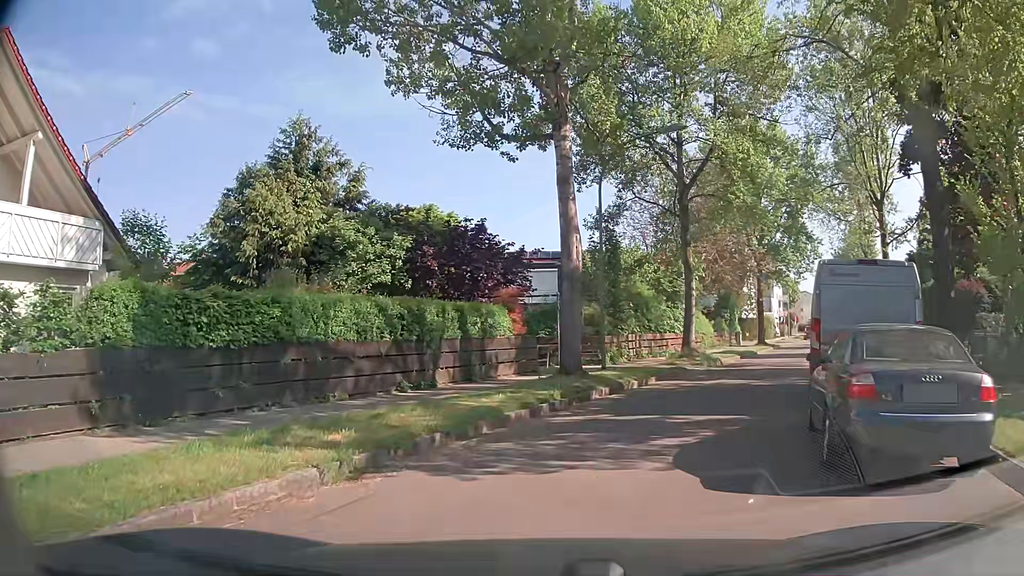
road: residential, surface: asphalt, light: Day
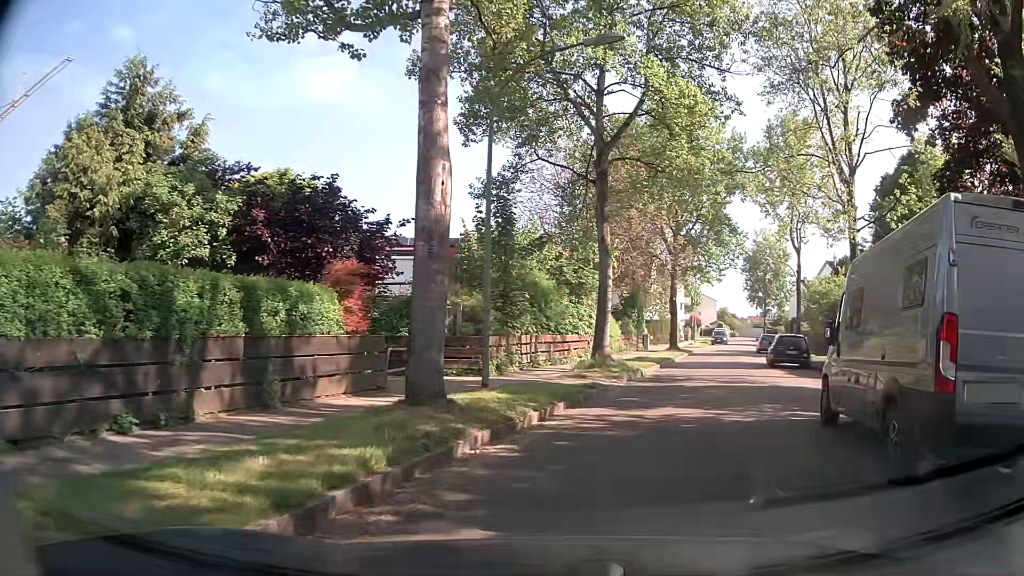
(+0.3, +6.5) m; +8°
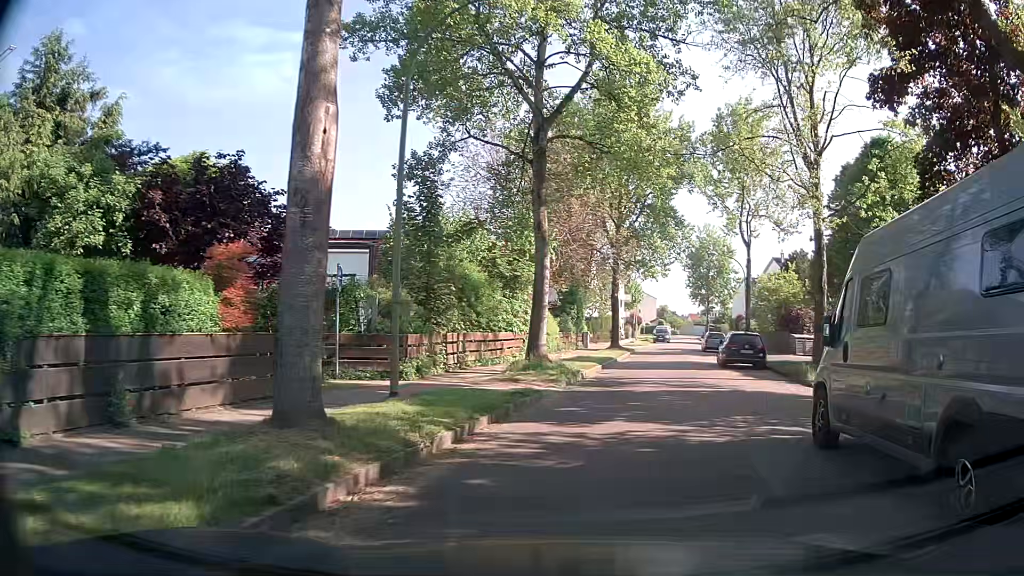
(+0.1, +2.3) m; +5°
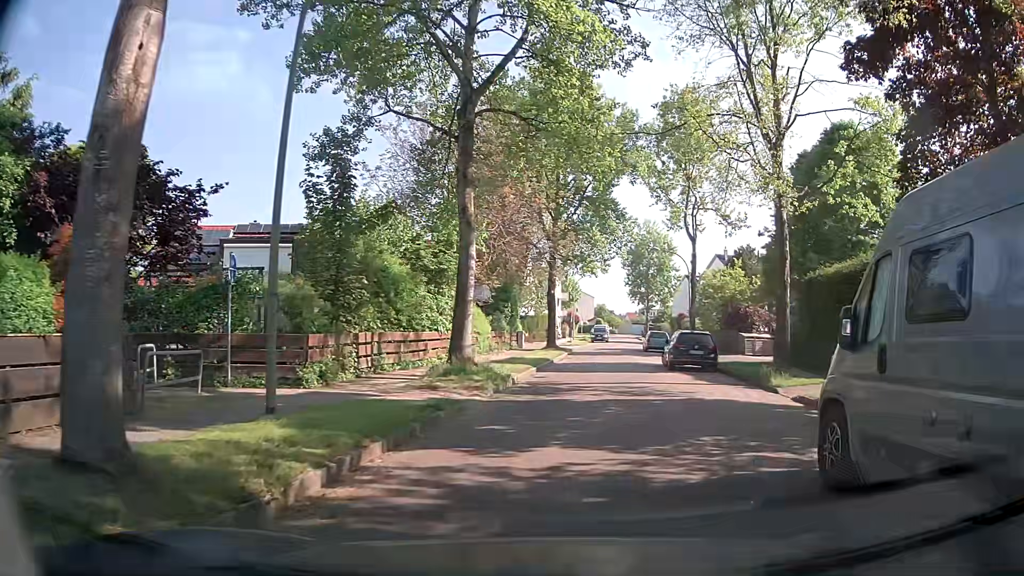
(+0.1, +2.4) m; +5°
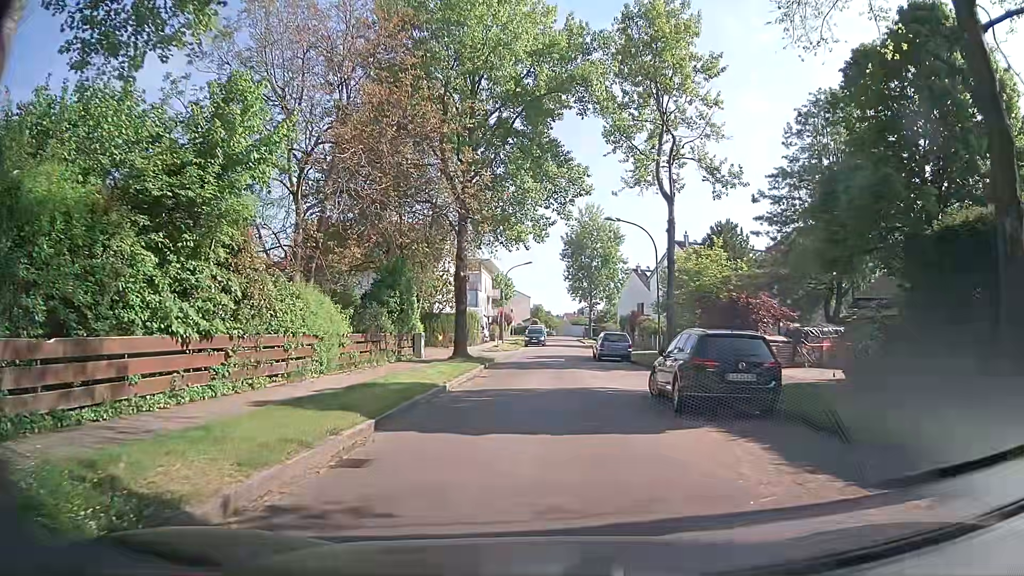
(+1.3, +13.2) m; +5°
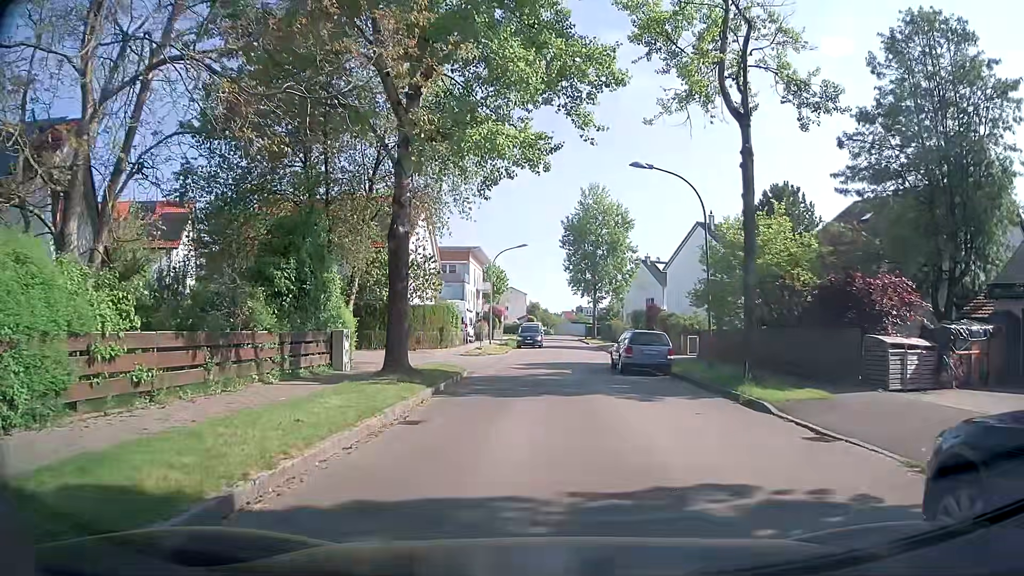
(+0.2, +11.1) m; +2°
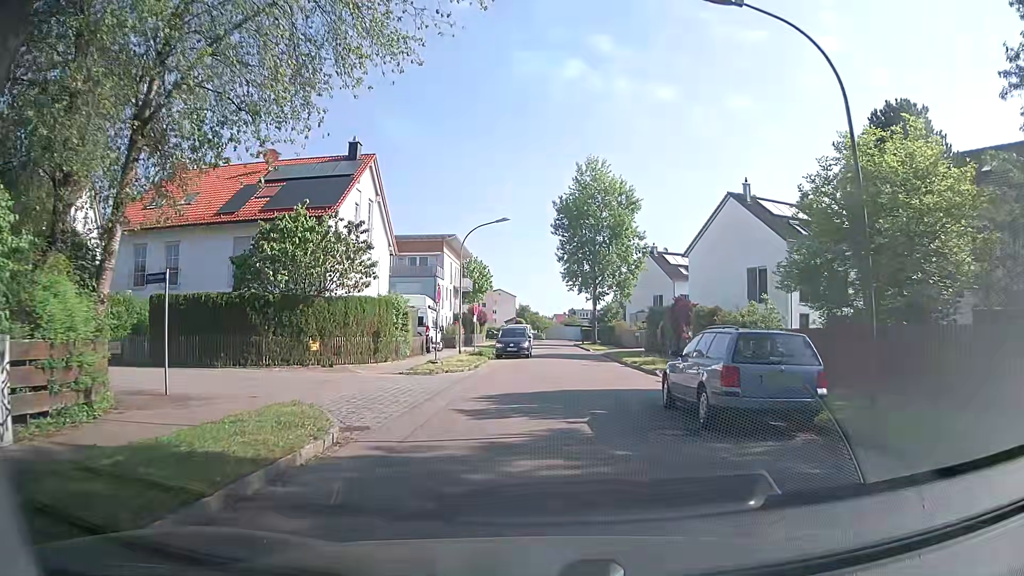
(+0.1, +13.0) m; +1°
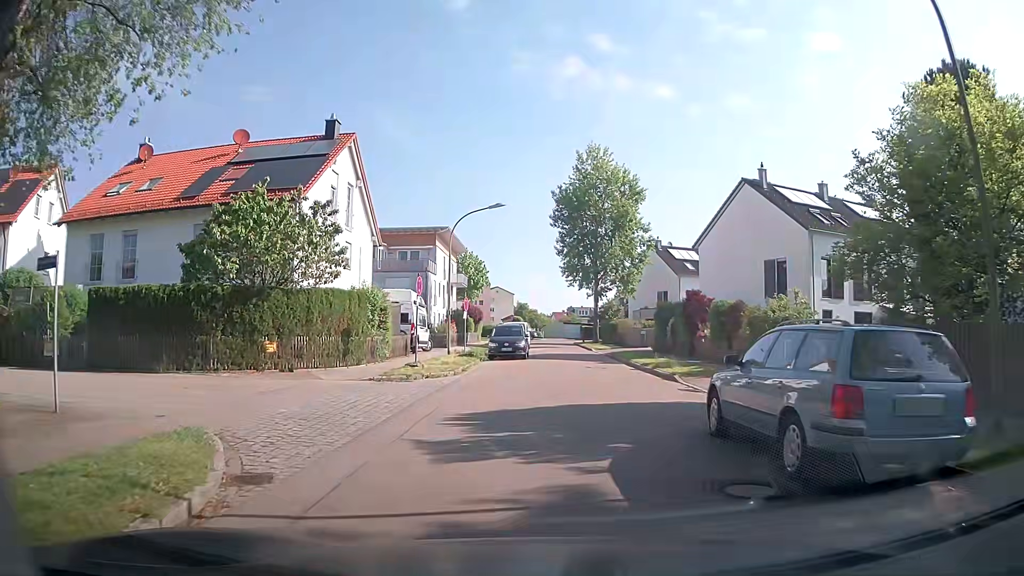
(-0.1, +3.7) m; +1°
